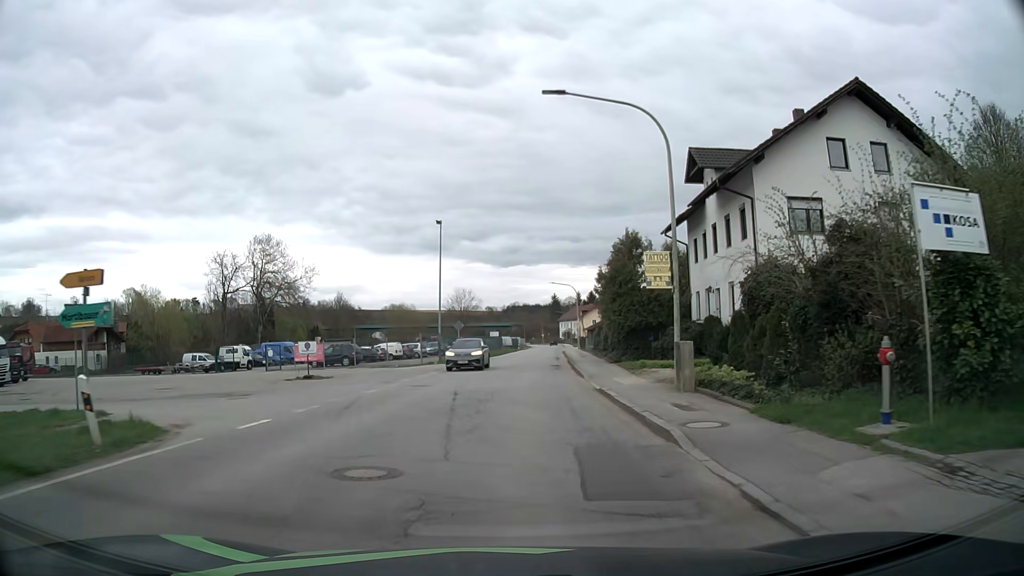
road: secondary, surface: asphalt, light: Day
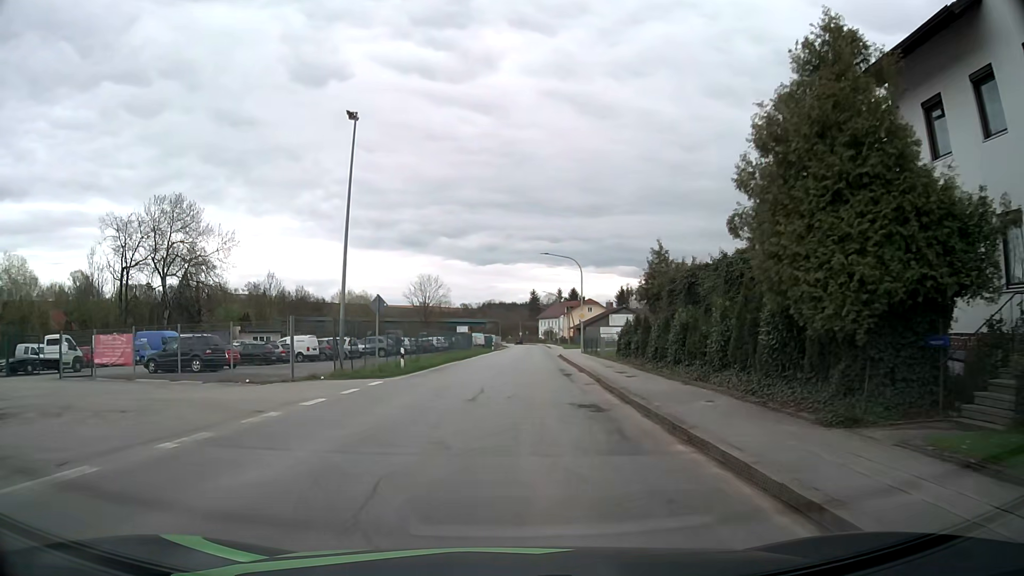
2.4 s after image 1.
(+0.7, +24.0) m; +3°
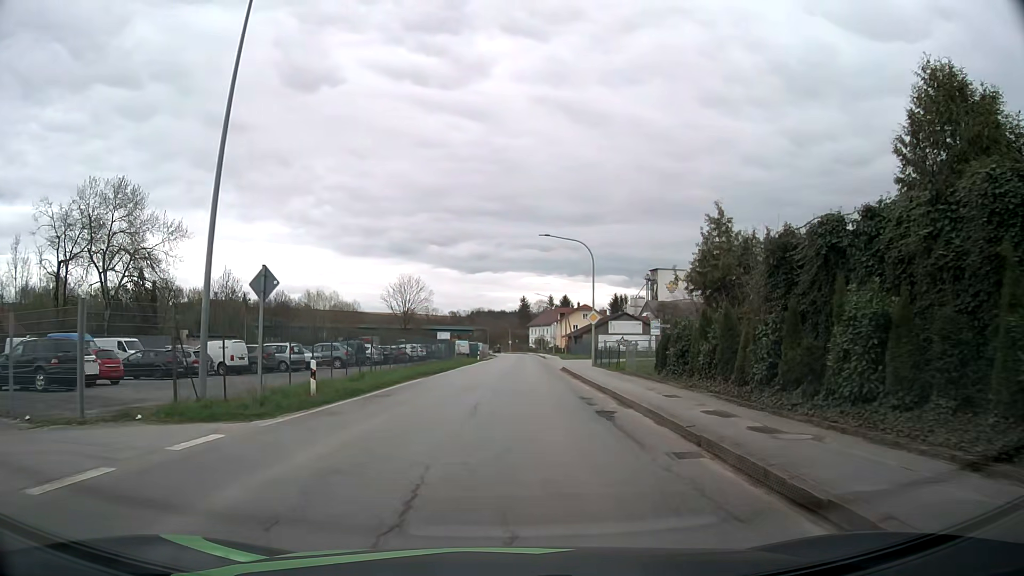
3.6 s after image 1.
(0.0, +11.8) m; +1°
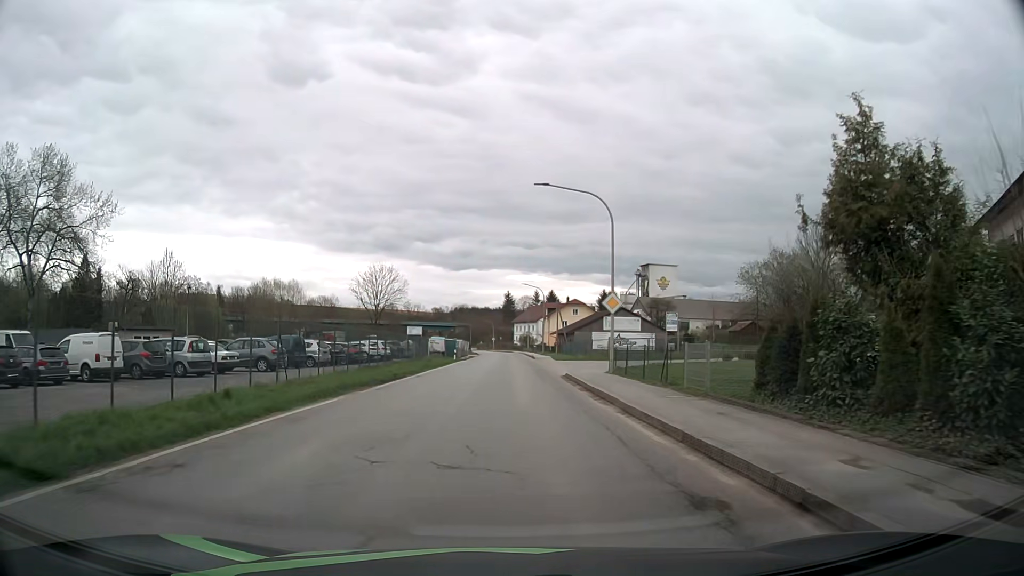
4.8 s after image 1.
(+0.1, +11.6) m; +2°
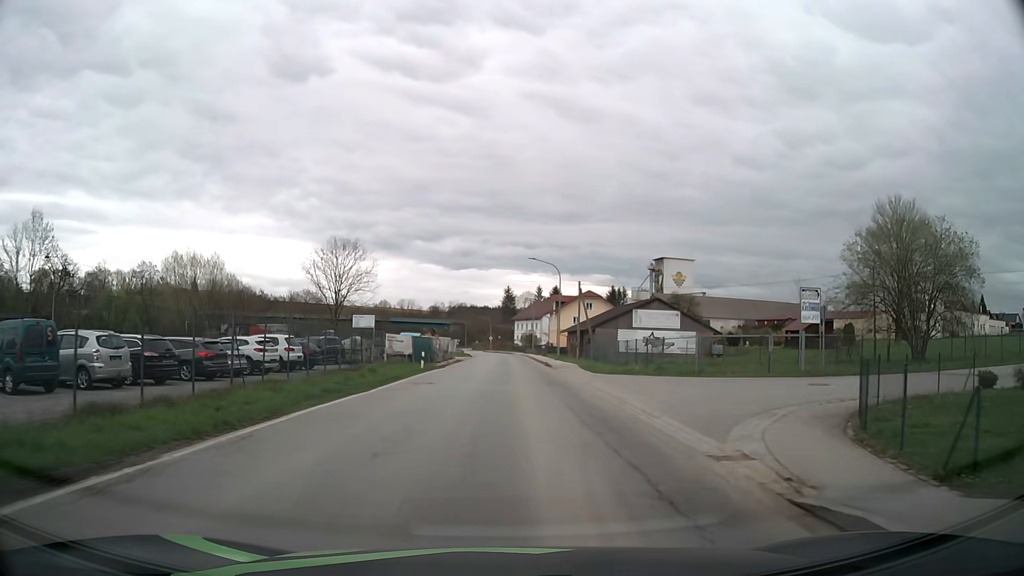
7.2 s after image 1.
(-0.1, +23.3) m; 0°
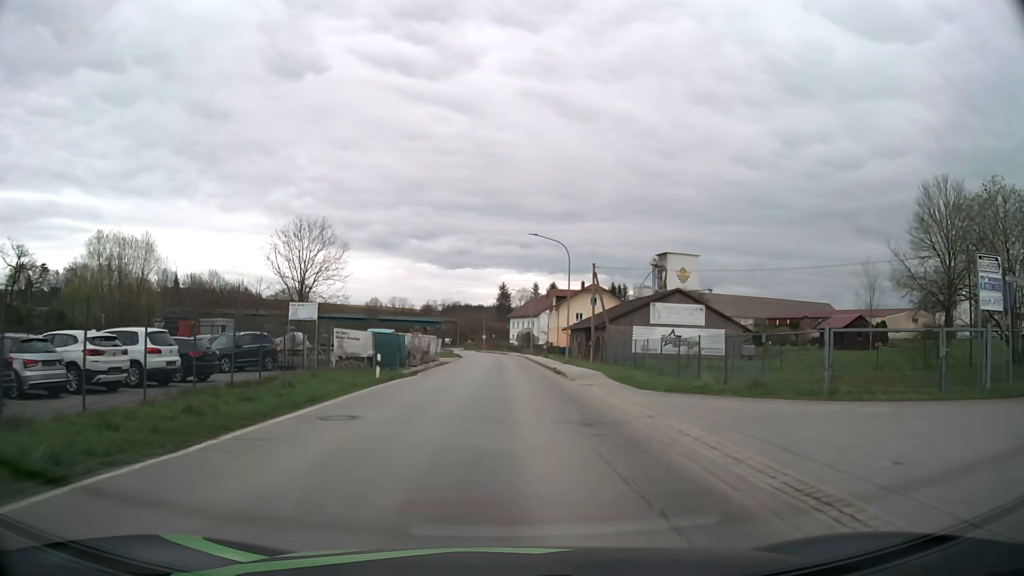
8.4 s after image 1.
(0.0, +11.8) m; 0°
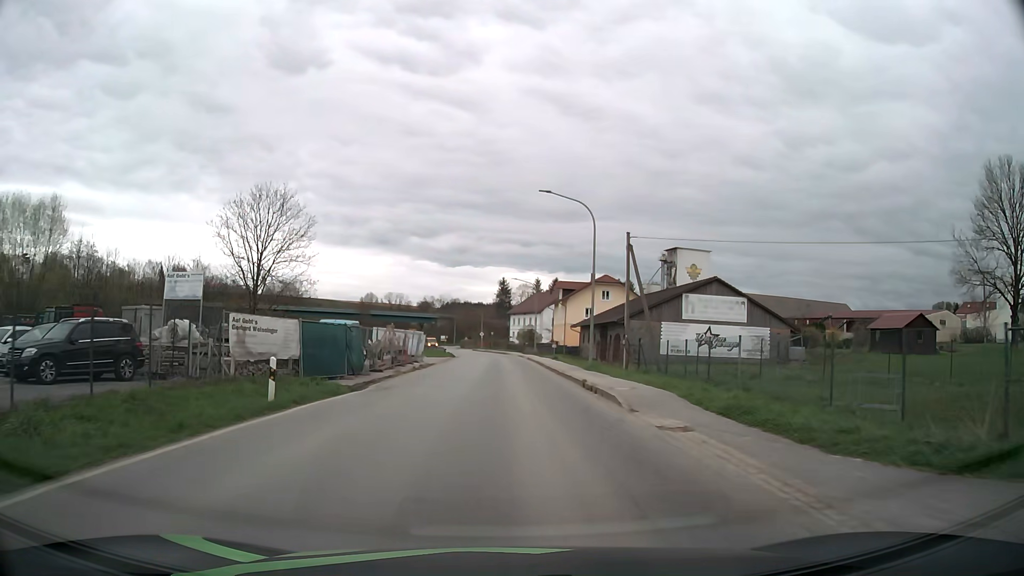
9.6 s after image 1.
(0.0, +11.9) m; 0°
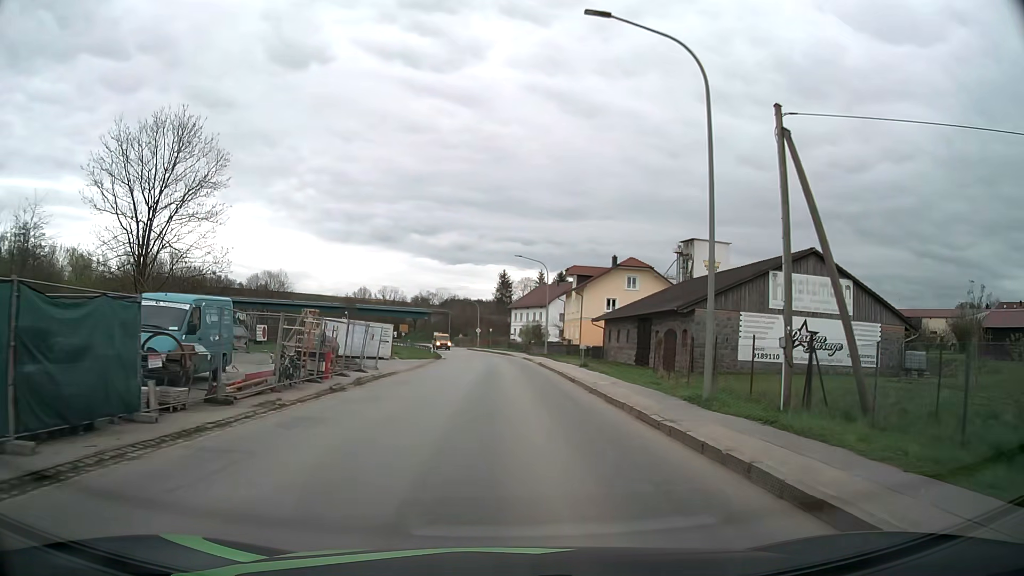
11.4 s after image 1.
(0.0, +17.9) m; 0°
(0, +10) (0, +20) (0, +30) (0, +40) (0, +50) (-1, +60) (-2, +70) (-3, +80) (-5, +90) (-7, +100) m
